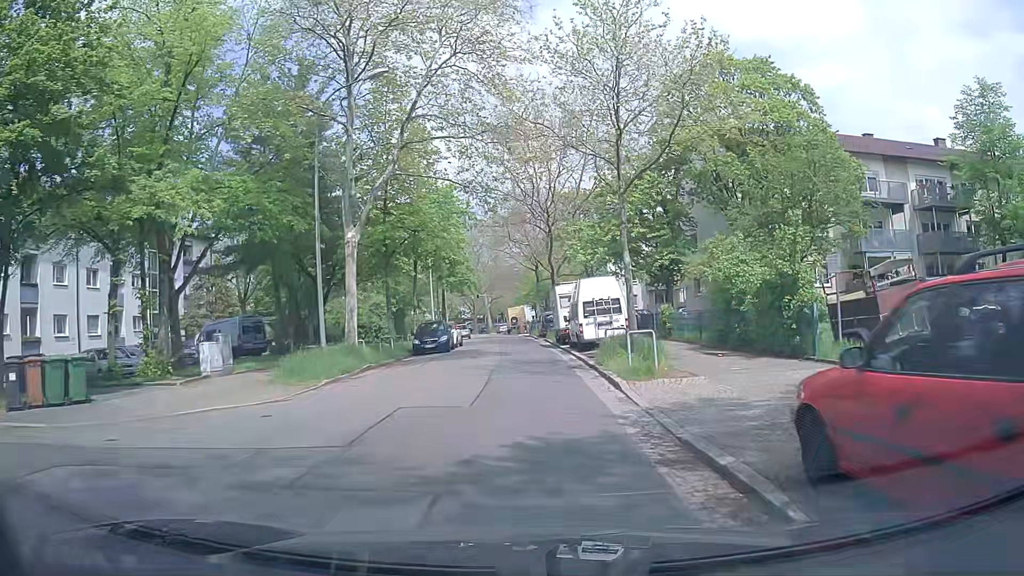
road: unclassified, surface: asphalt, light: Day
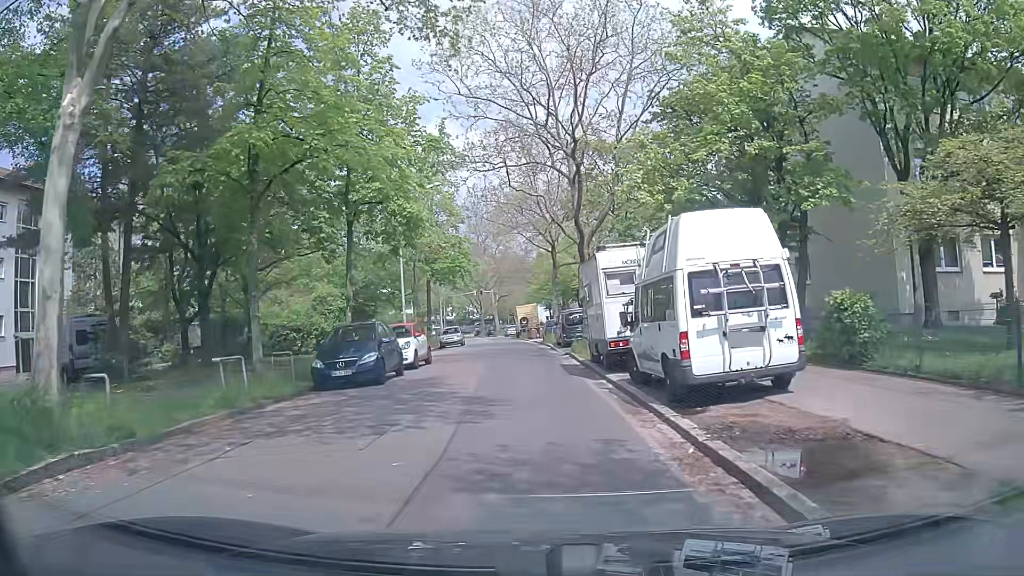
(0.0, +16.2) m; -1°
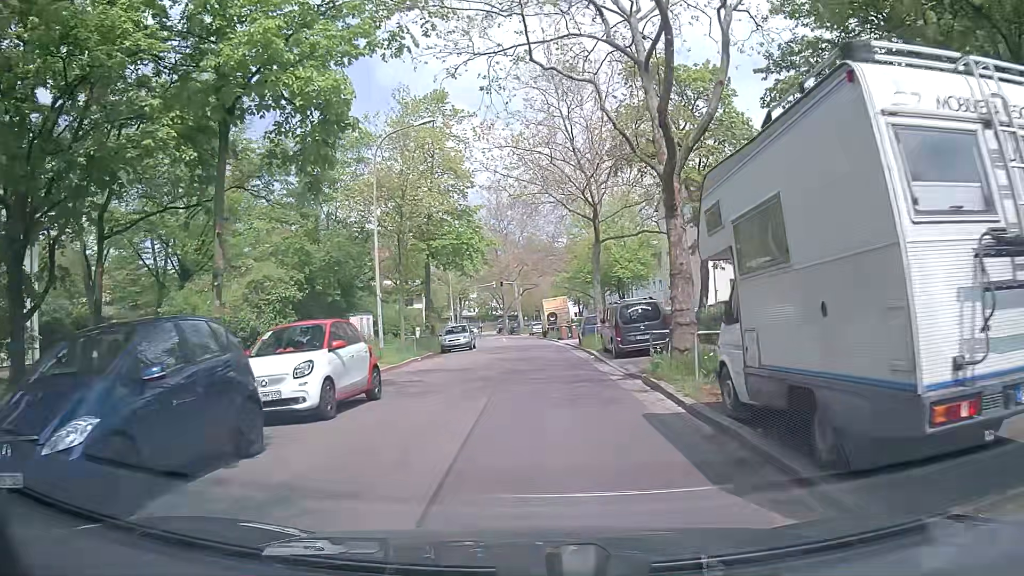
(-0.3, +11.9) m; -4°
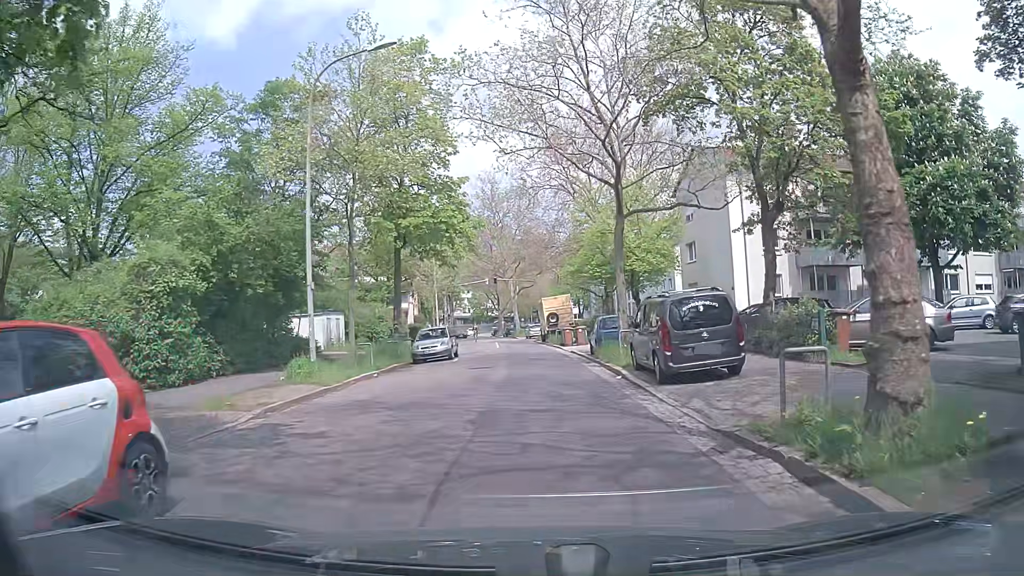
(+0.3, +7.9) m; +2°
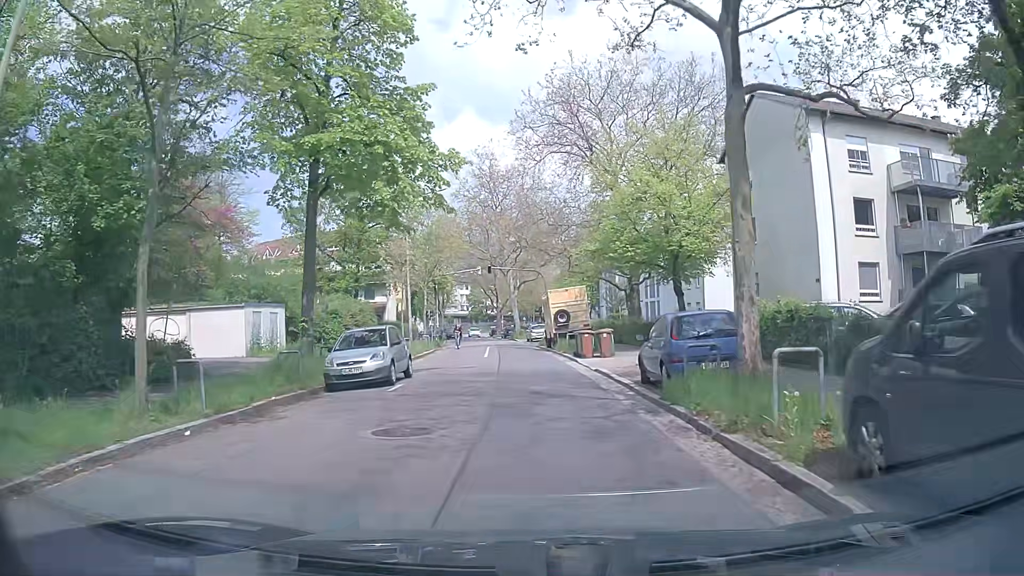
(+0.1, +12.2) m; 0°
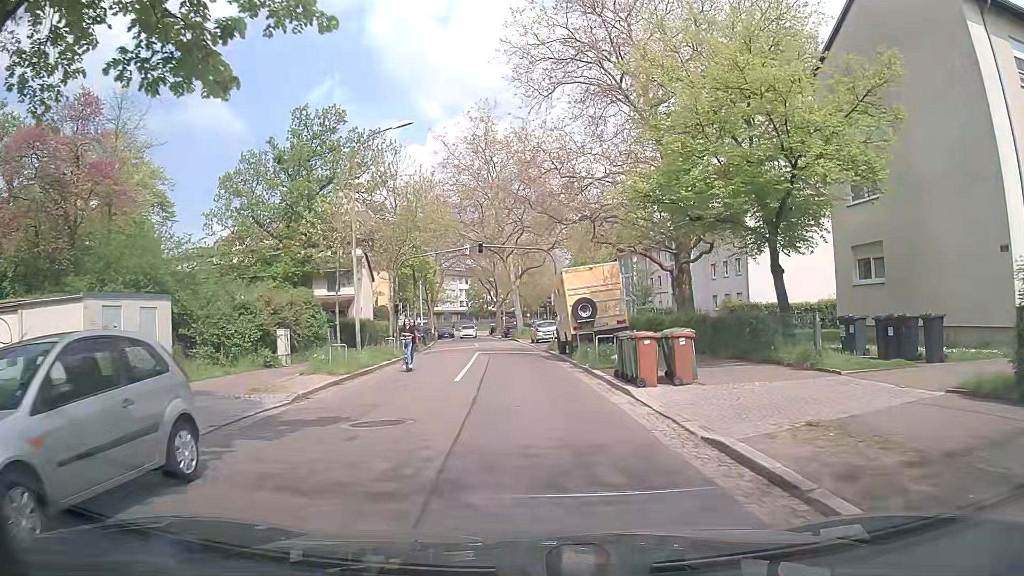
(0.0, +12.7) m; 0°
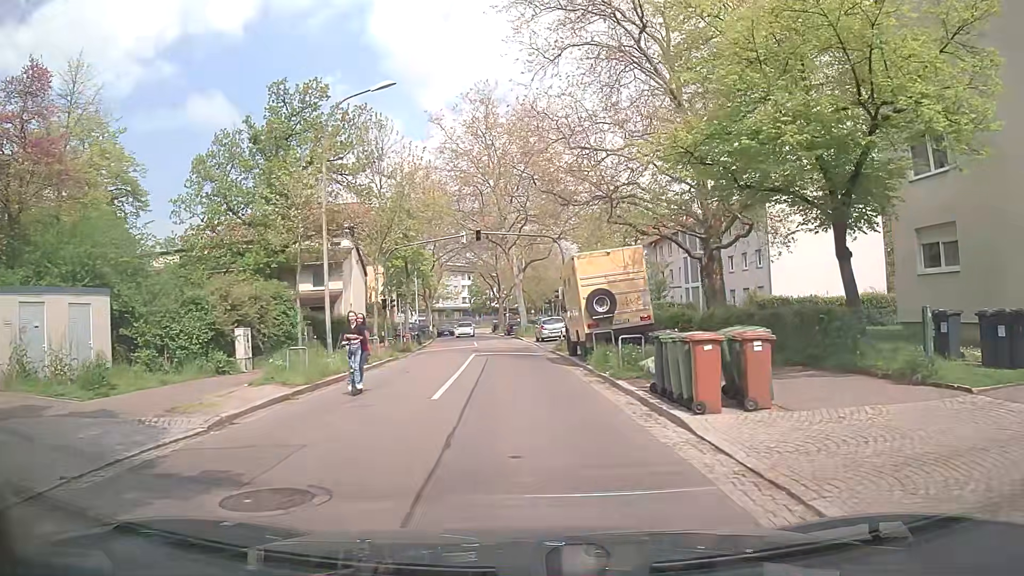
(0.0, +4.3) m; -1°
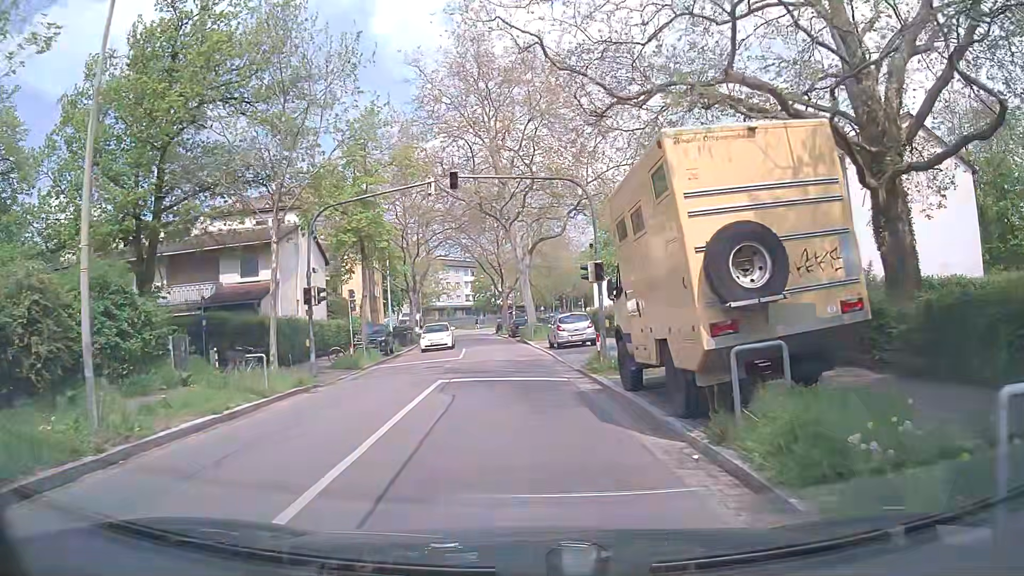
(-0.1, +13.0) m; -1°
(0, +10) (0, +20) (-1, +30) (-1, +40) (-2, +50) (-3, +60) (-4, +70) (-5, +80) (-6, +90) (-5, +100) m
